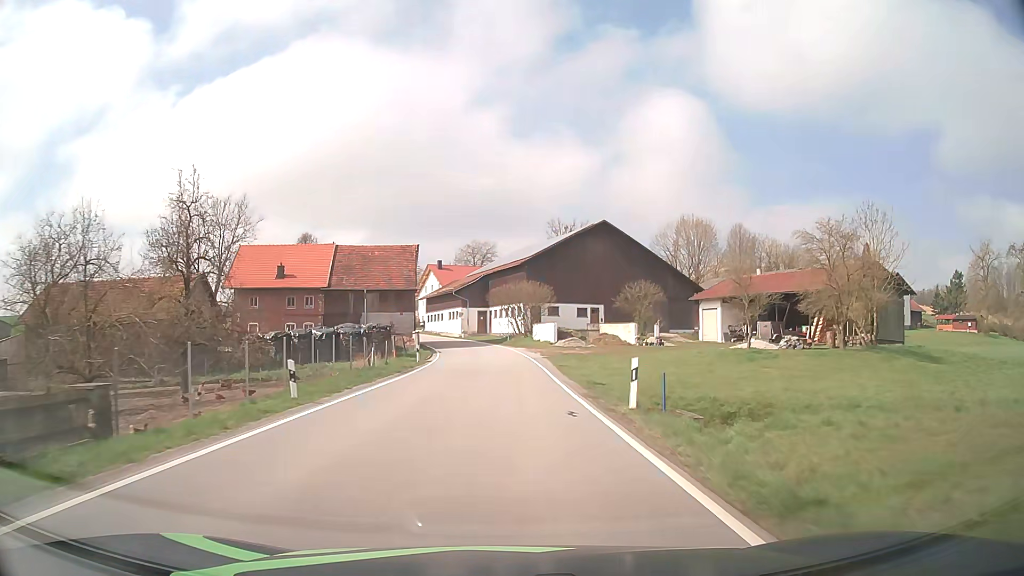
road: tertiary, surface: asphalt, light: Day
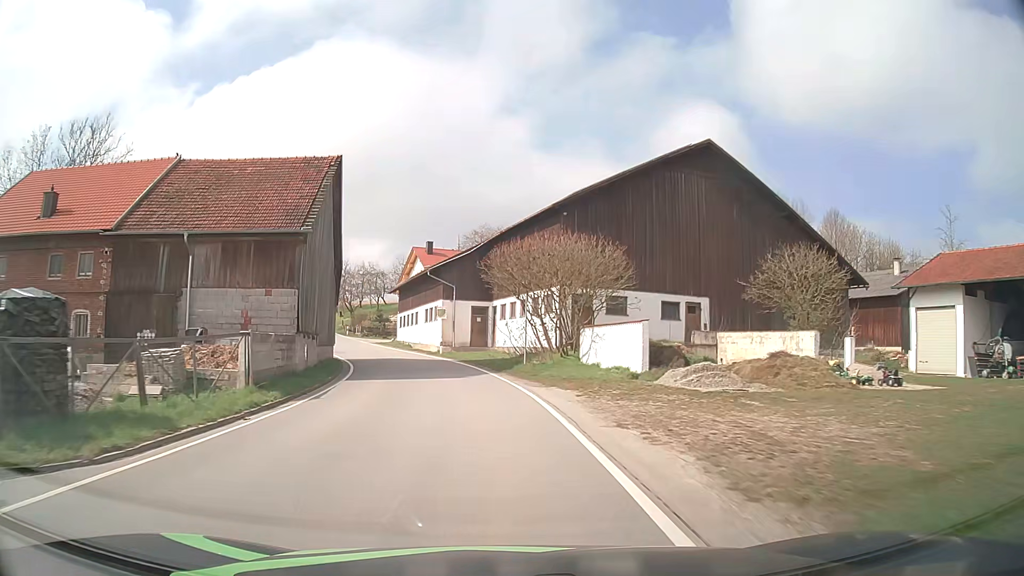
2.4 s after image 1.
(+0.1, +35.4) m; -2°
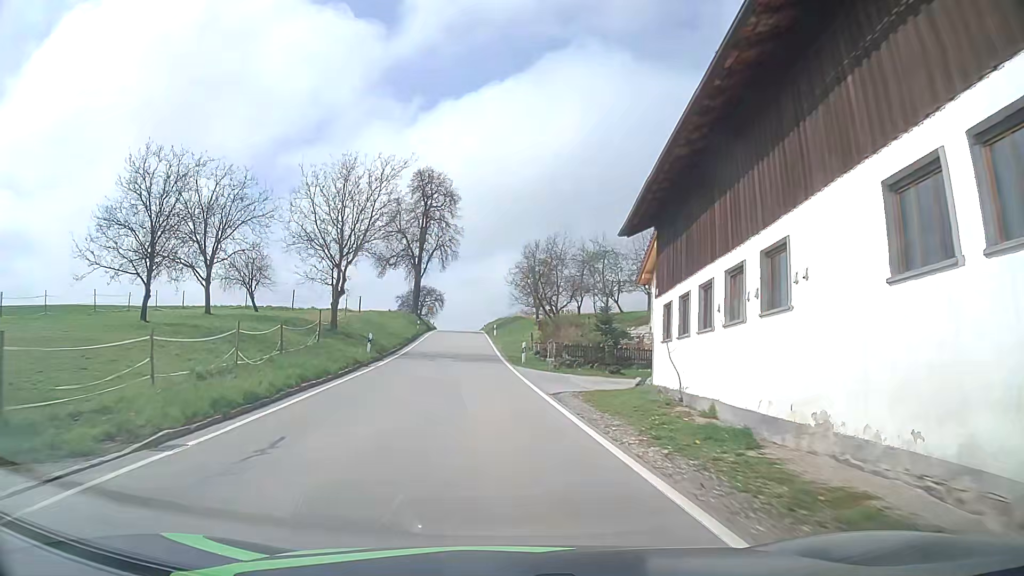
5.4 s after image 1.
(-6.7, +43.4) m; -20°
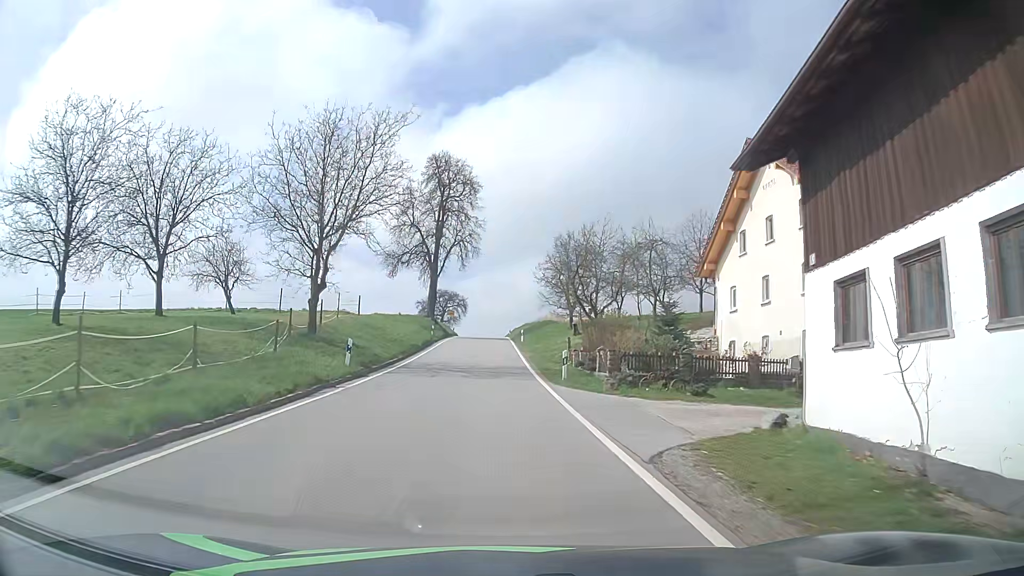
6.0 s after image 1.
(-0.2, +8.8) m; -2°
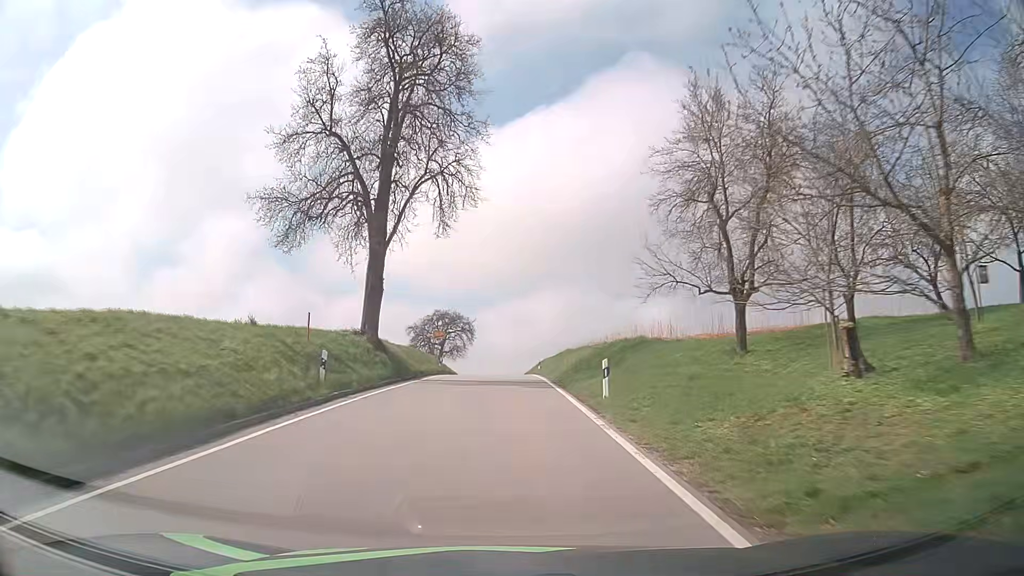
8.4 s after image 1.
(-0.9, +36.4) m; -2°
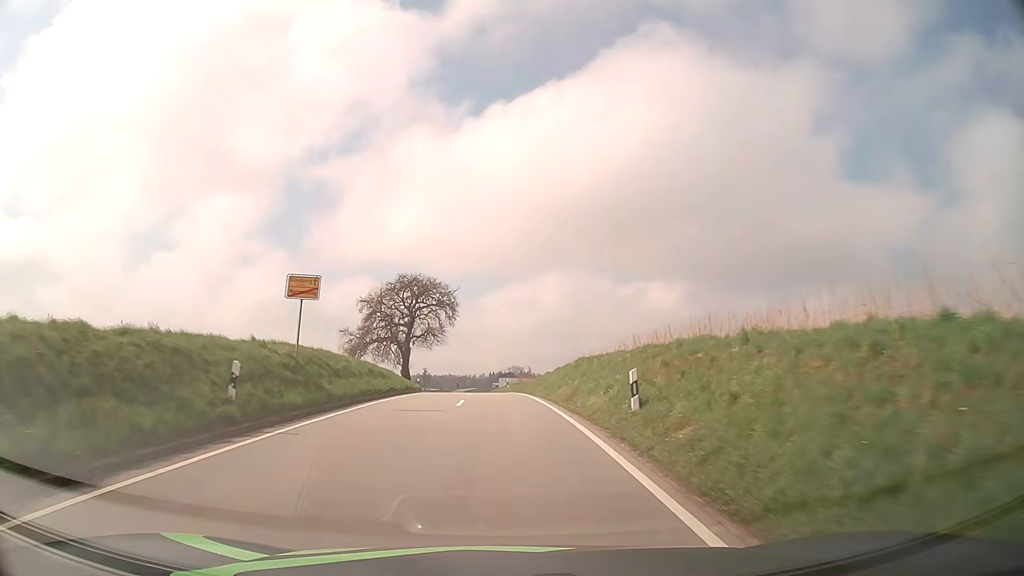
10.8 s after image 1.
(+0.4, +36.6) m; +1°
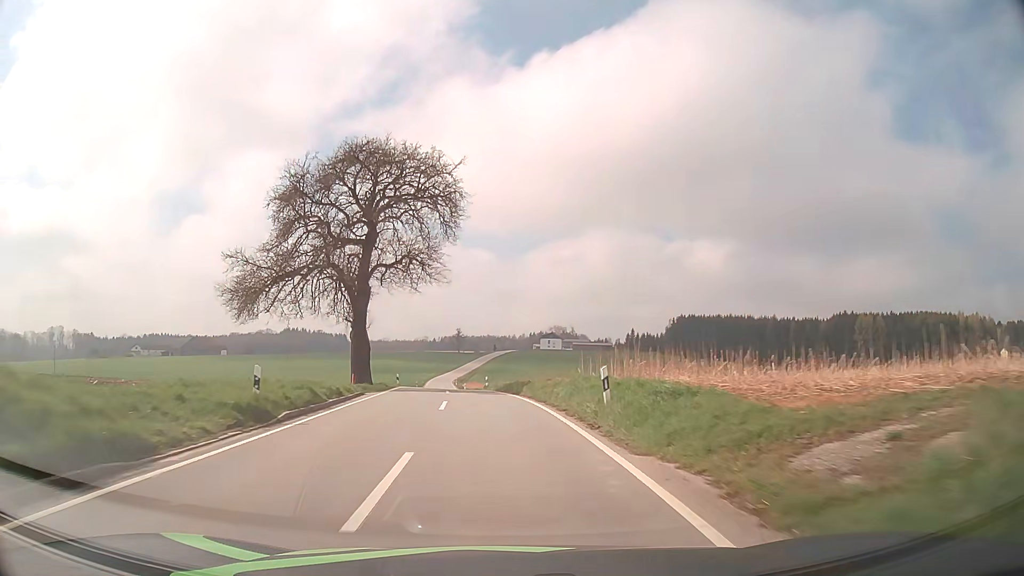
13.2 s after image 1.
(-0.9, +39.2) m; -3°
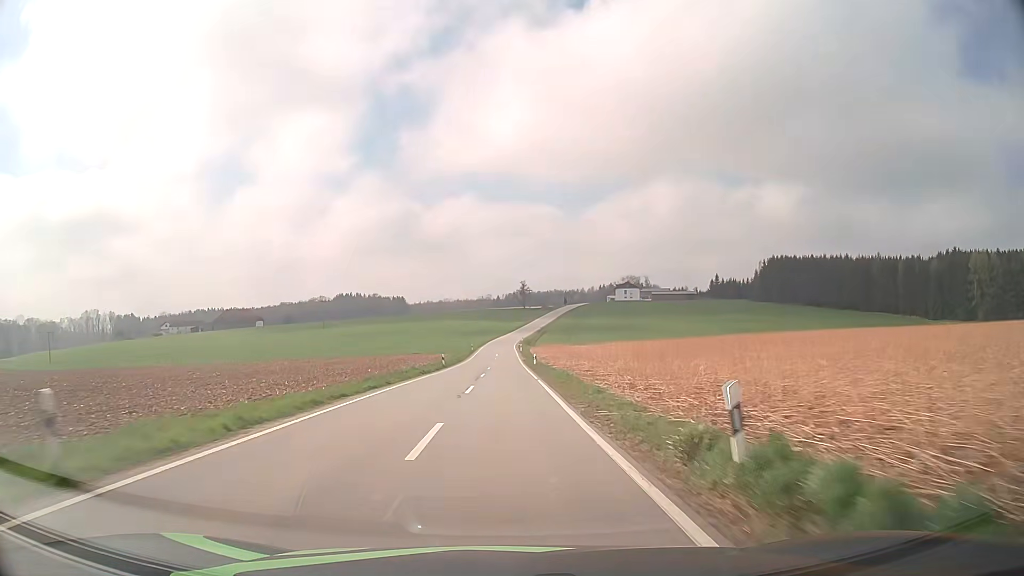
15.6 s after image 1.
(-2.7, +45.3) m; -5°
(0, +10) (0, +20) (0, +30) (0, +40) (0, +50) (0, +60) (-1, +70) (-1, +80) (-1, +90) (-1, +100) m
